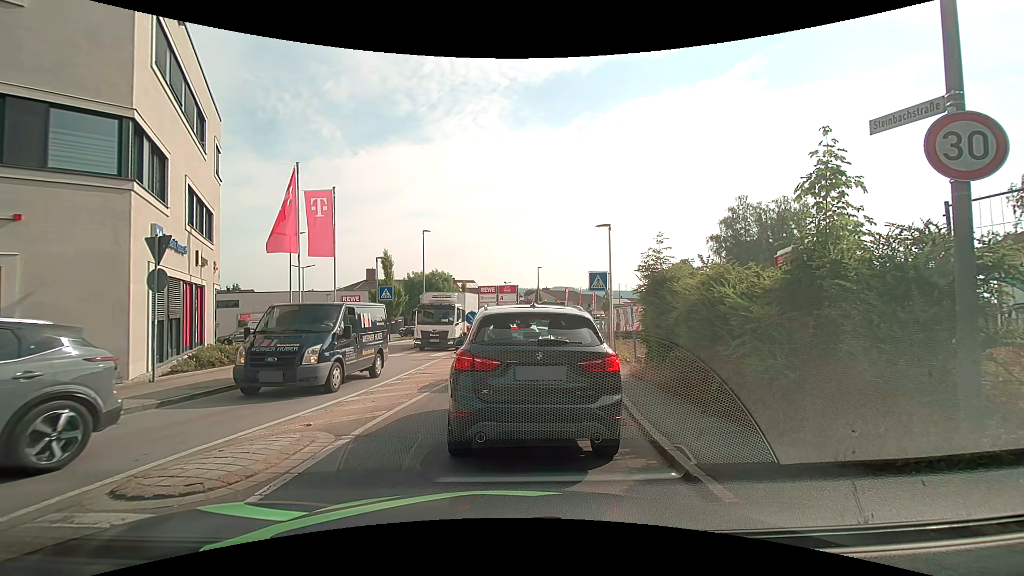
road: tertiary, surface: asphalt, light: Day
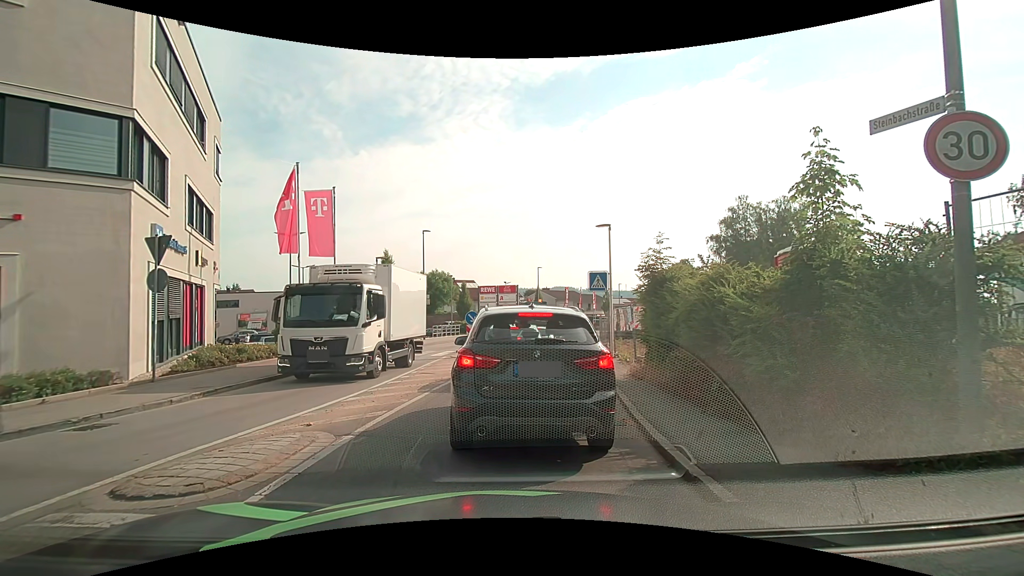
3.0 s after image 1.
(0.0, 0.0) m; 0°
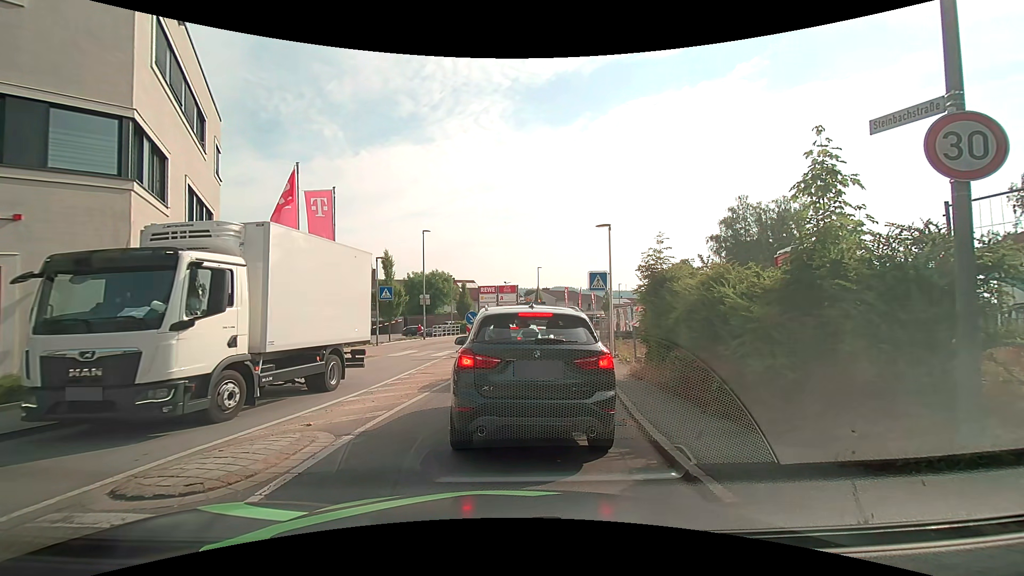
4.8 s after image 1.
(0.0, 0.0) m; 0°
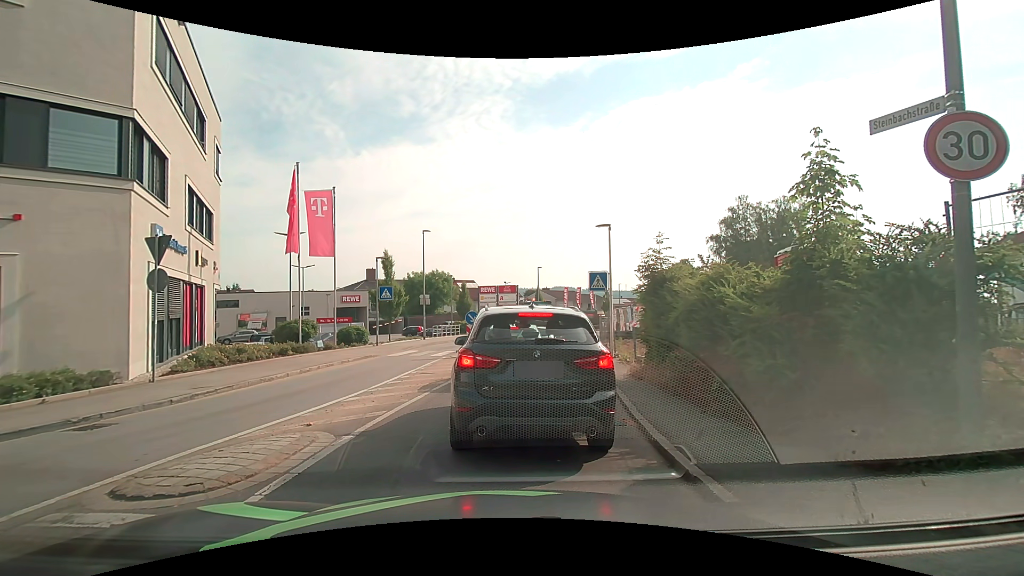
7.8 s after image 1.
(0.0, 0.0) m; 0°
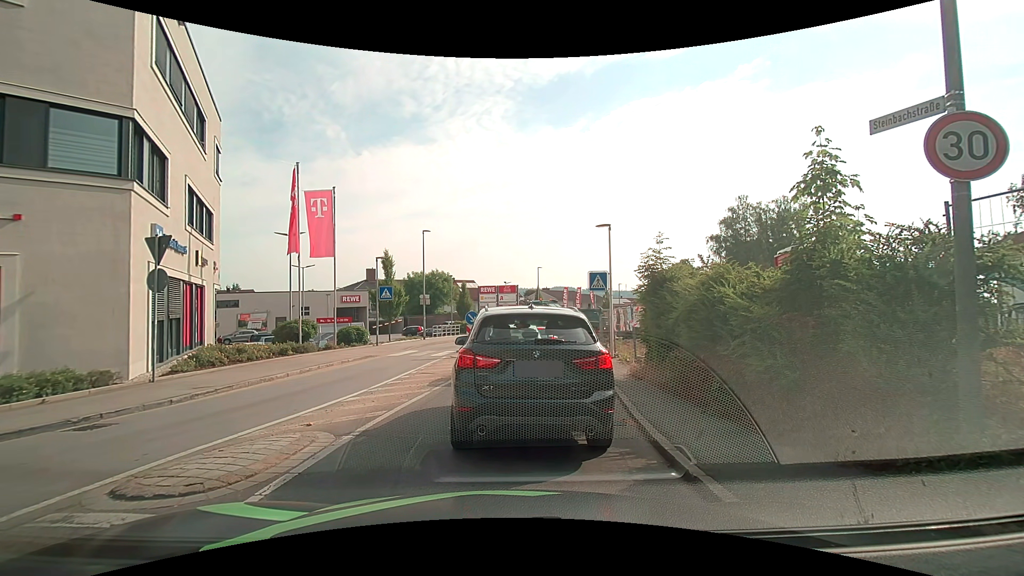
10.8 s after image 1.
(0.0, 0.0) m; 0°
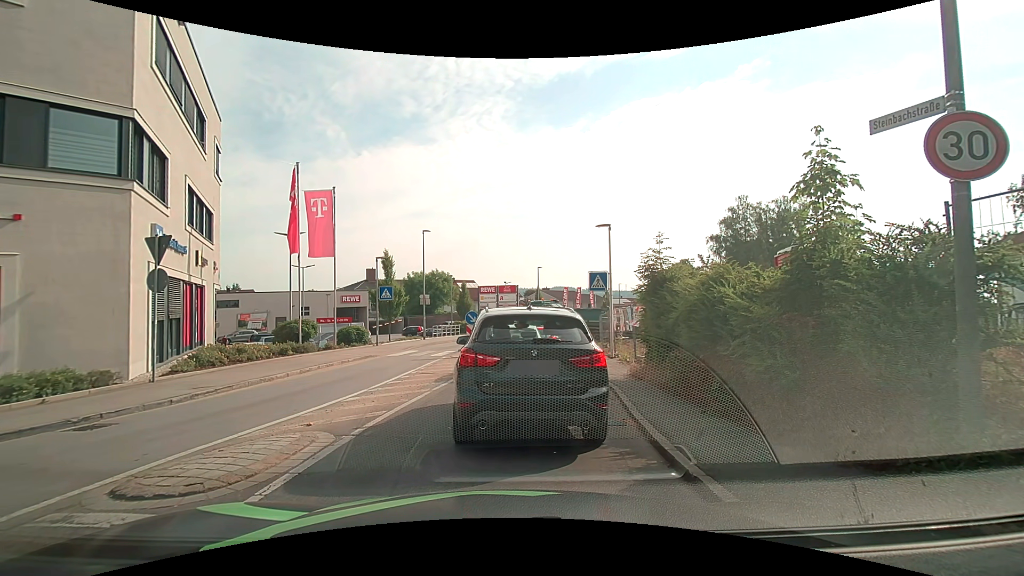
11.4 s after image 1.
(0.0, 0.0) m; 0°
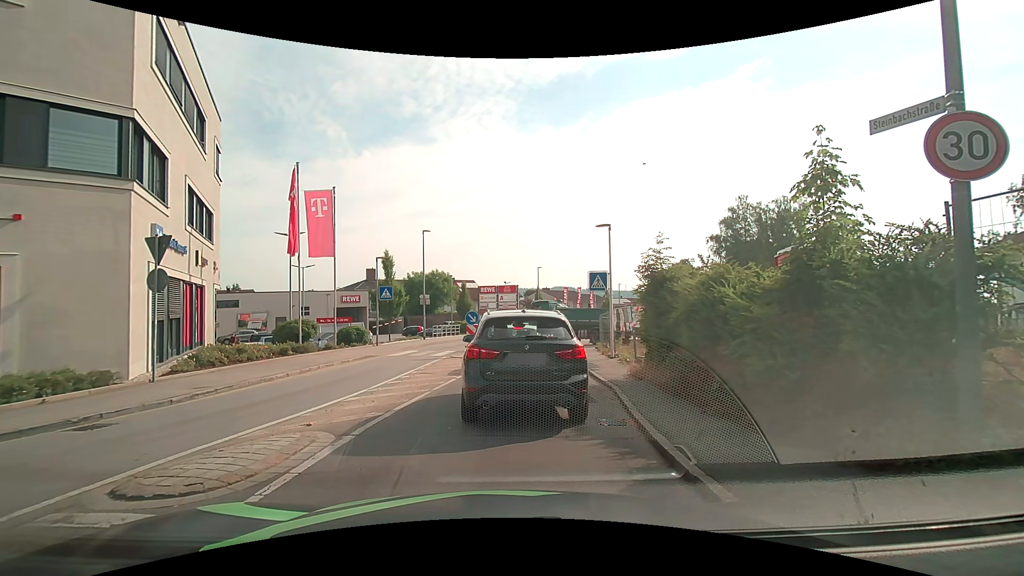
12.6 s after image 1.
(0.0, 0.0) m; 0°
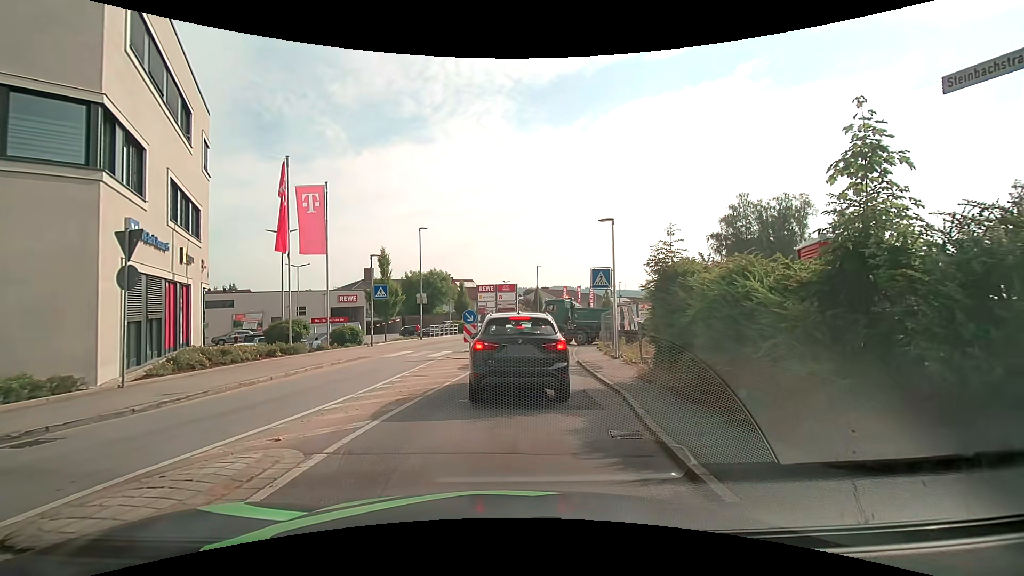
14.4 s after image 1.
(0.0, +1.0) m; 0°
(0, +10) (+1, +20) (+2, +30) (+3, +40) (+4, +50) (+7, +59) (+12, +68) (+17, +76) (+24, +84) (+29, +92) m
